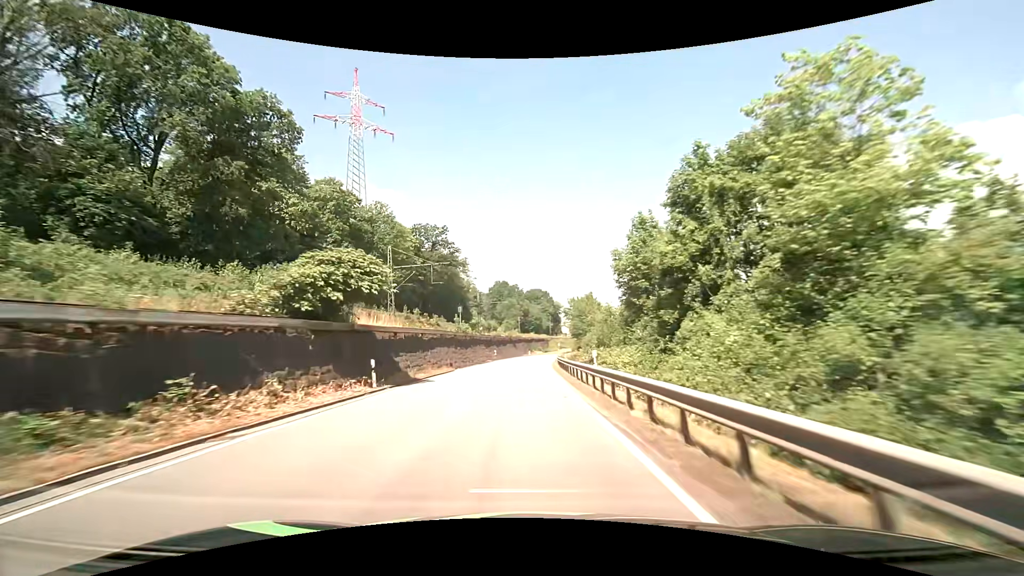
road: primary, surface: asphalt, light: Day
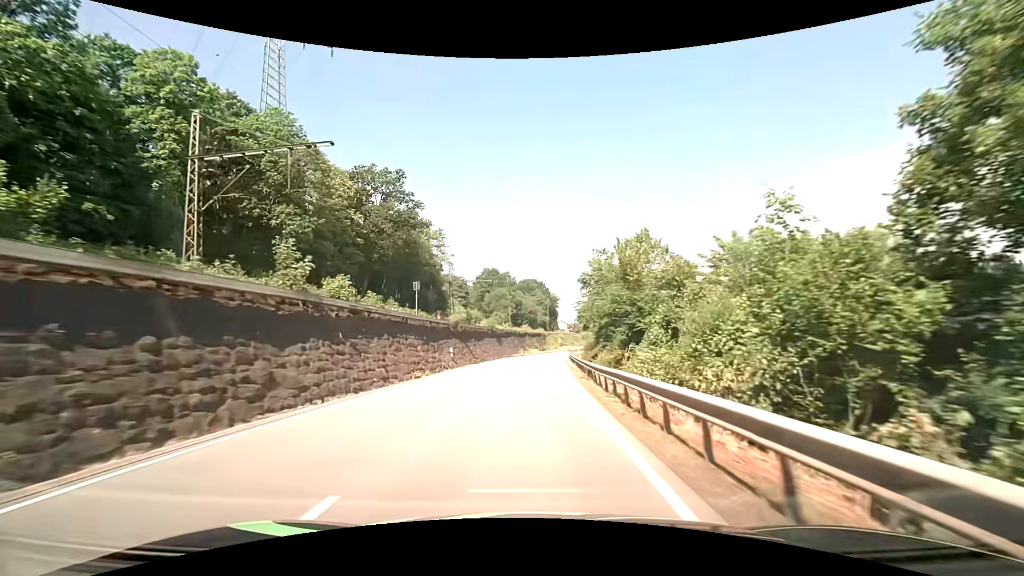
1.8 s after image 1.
(-0.1, +35.3) m; 0°
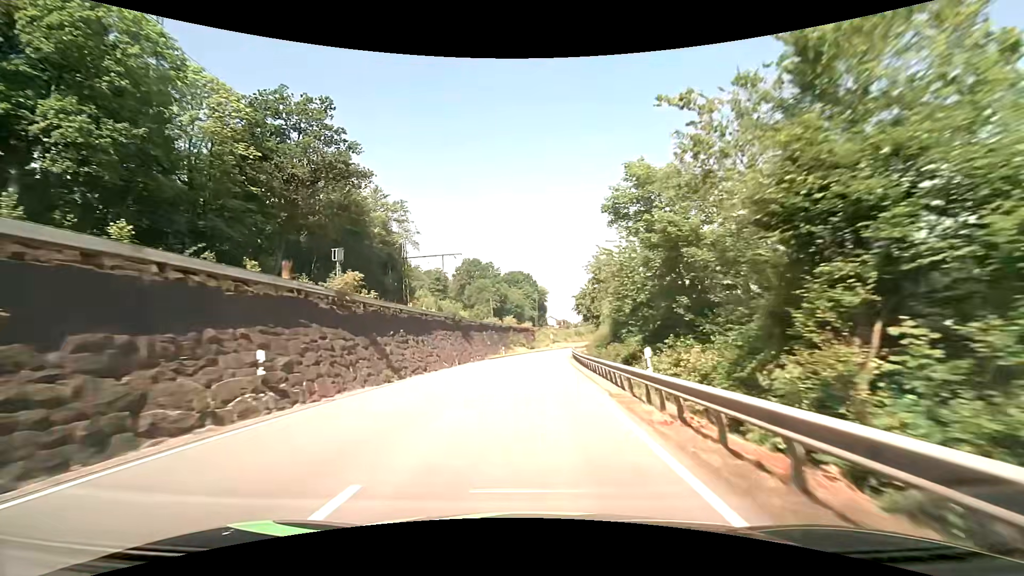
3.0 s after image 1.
(+0.3, +23.6) m; +2°
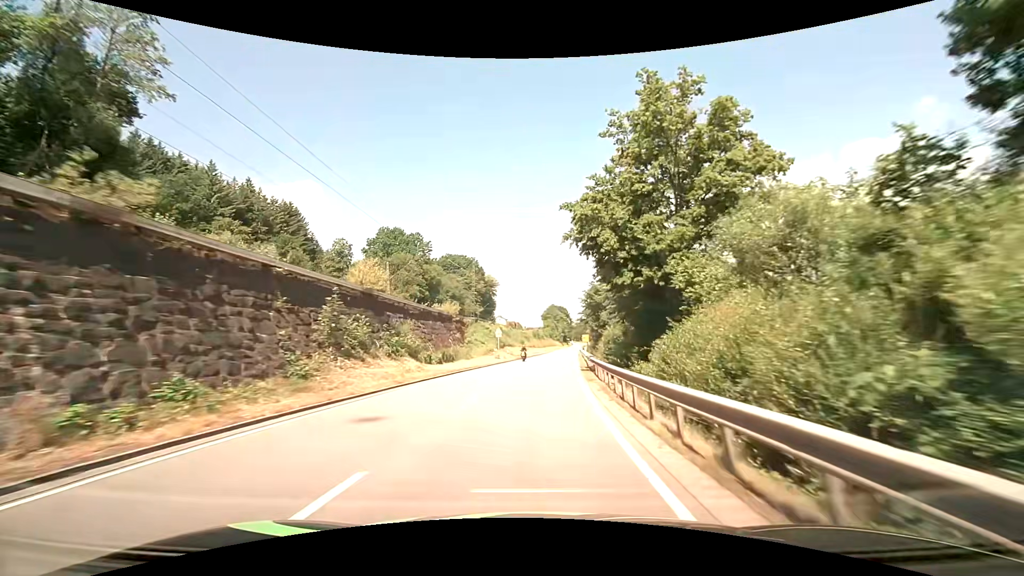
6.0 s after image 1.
(+2.1, +58.5) m; +5°
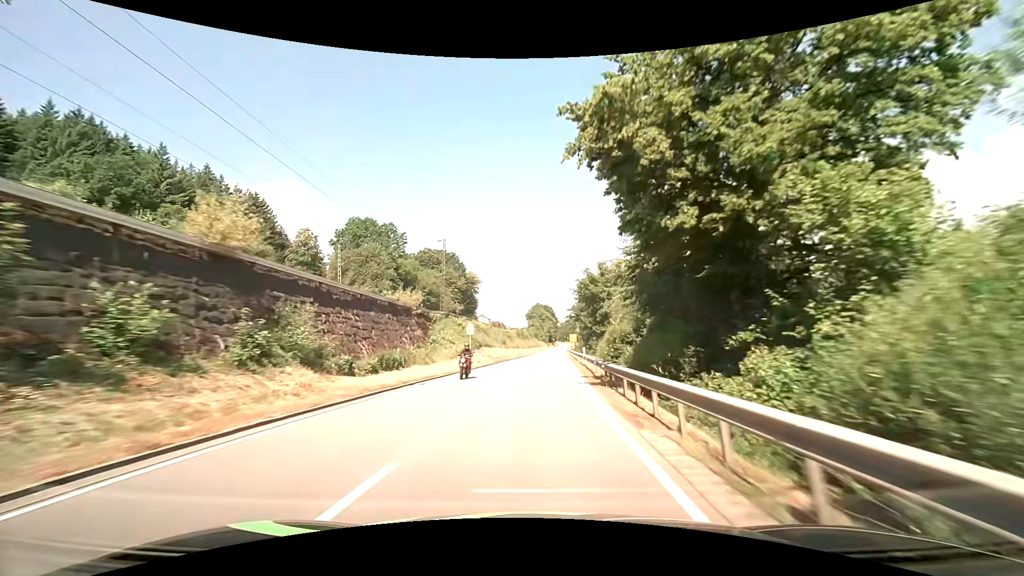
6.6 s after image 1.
(+0.2, +11.6) m; +1°
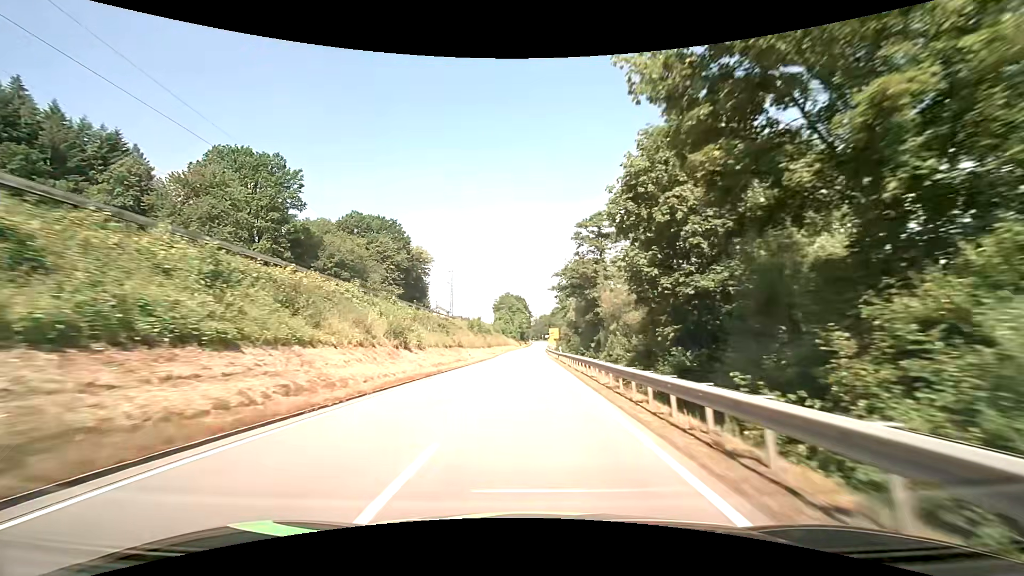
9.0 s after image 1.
(+2.3, +46.5) m; +4°
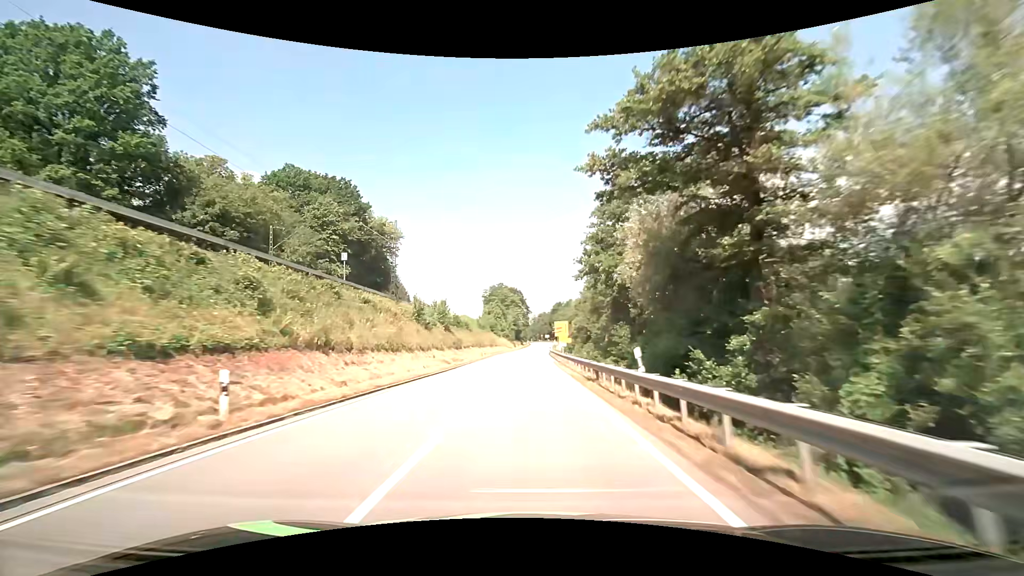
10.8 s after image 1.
(+0.1, +34.9) m; 0°
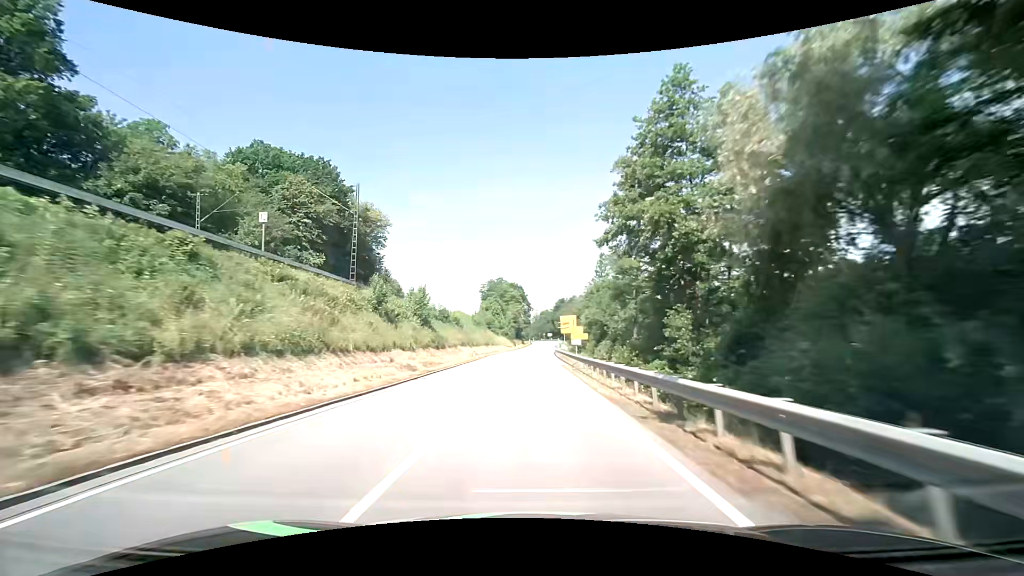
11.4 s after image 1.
(0.0, +11.6) m; 0°
(0, +10) (0, +20) (0, +30) (0, +40) (0, +50) (0, +60) (+1, +70) (+1, +80) (+2, +90) (+3, +100) m
